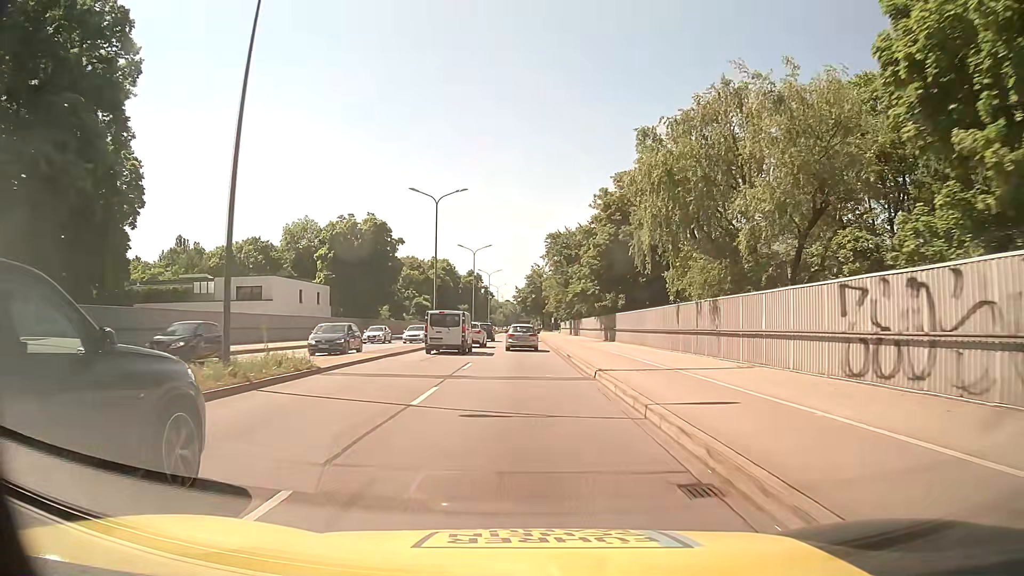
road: trunk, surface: asphalt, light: Day
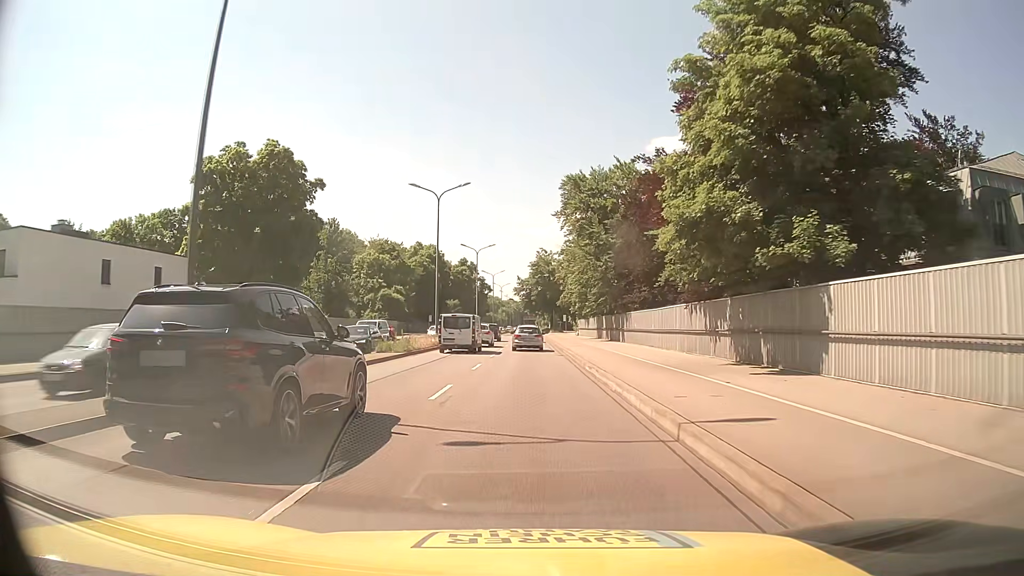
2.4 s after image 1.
(-0.3, +34.6) m; 0°
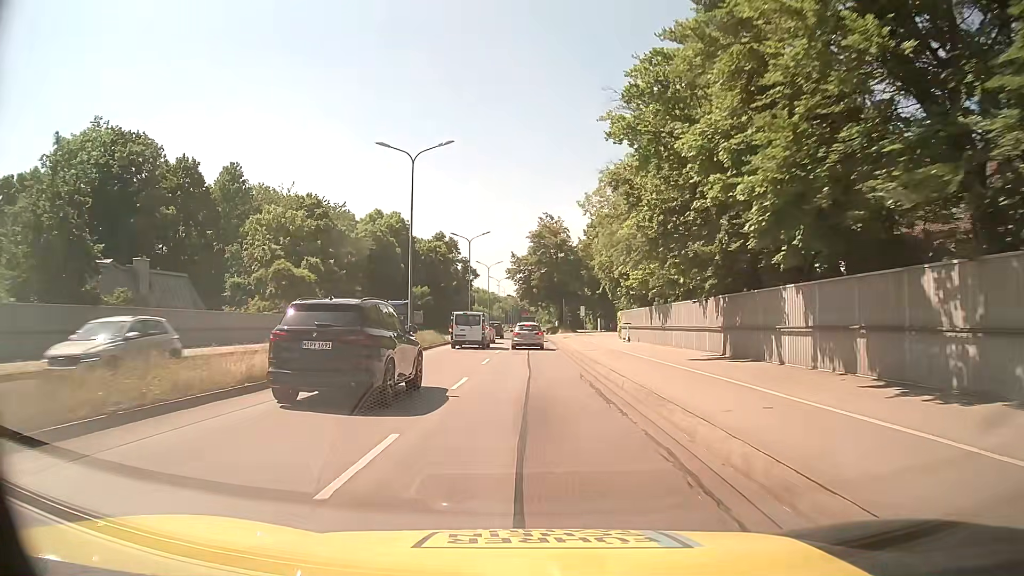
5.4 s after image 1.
(-0.3, +43.2) m; 0°
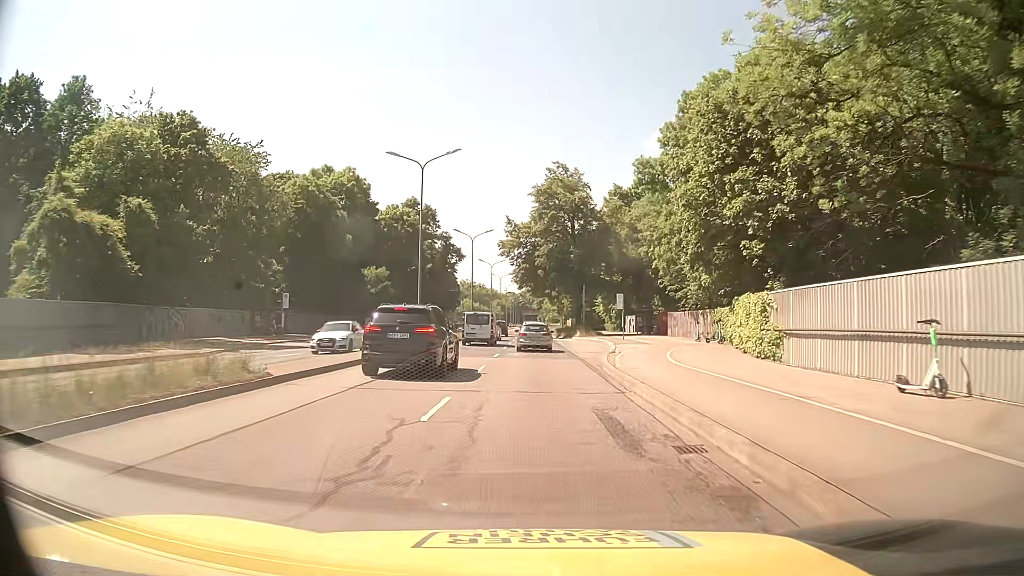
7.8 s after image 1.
(-0.1, +31.9) m; 0°
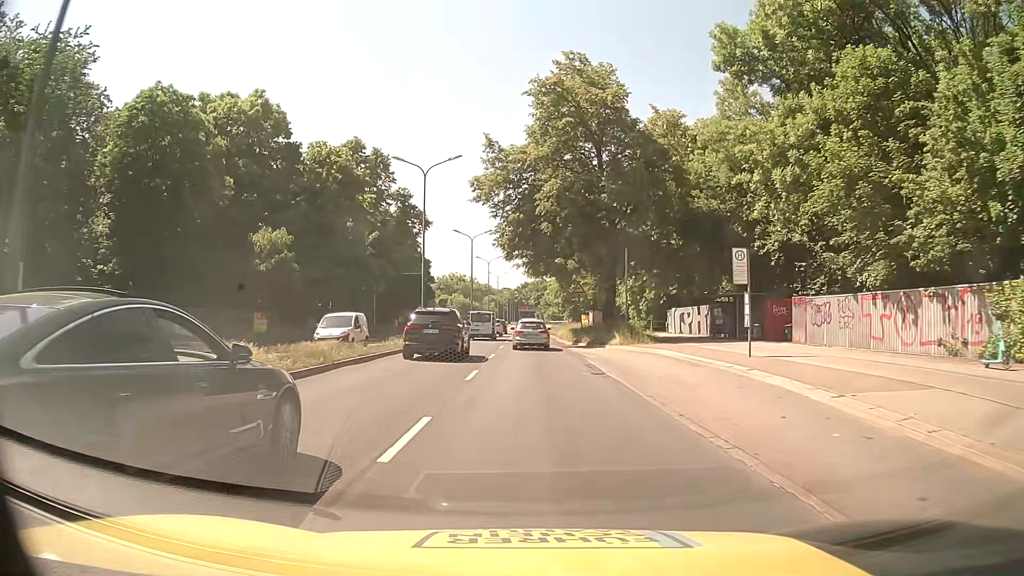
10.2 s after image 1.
(0.0, +29.4) m; 0°
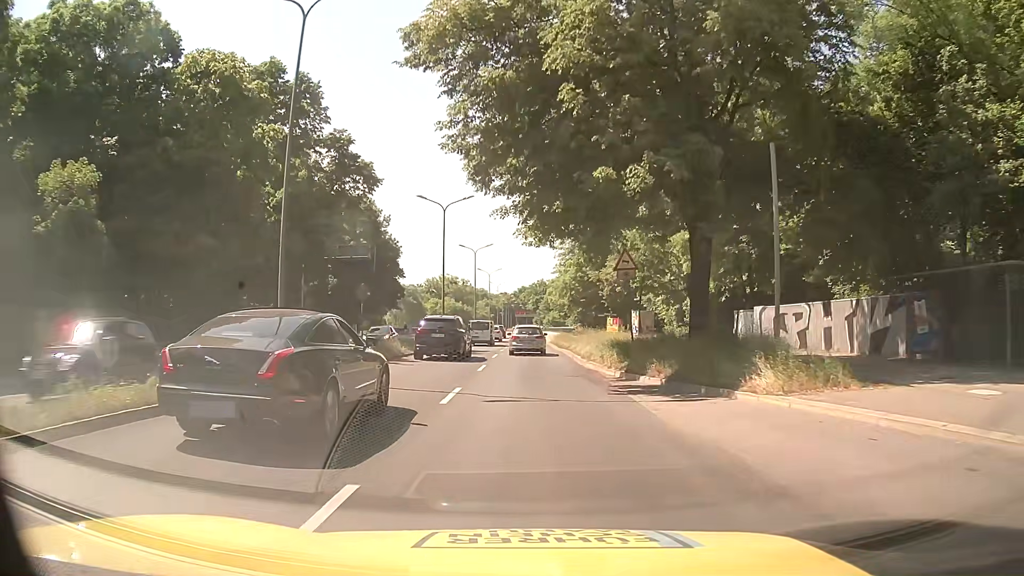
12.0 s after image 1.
(+0.2, +21.8) m; 0°
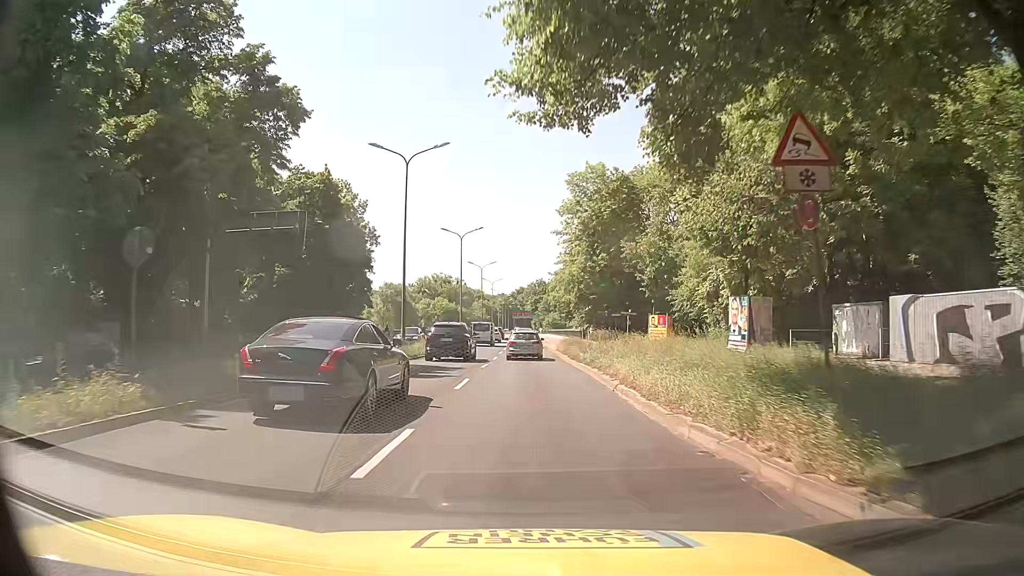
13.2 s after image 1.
(0.0, +14.7) m; -1°
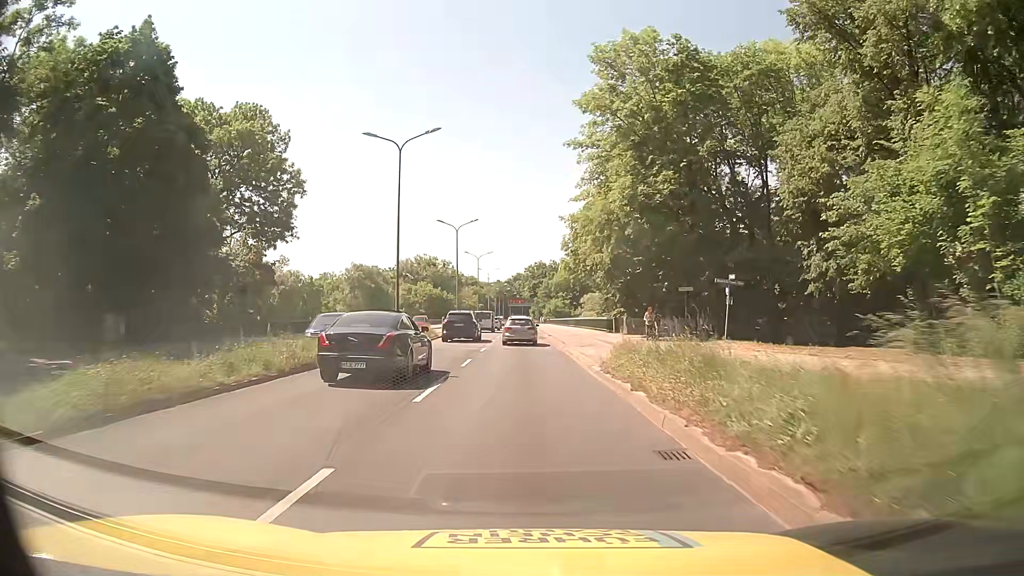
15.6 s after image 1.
(+0.5, +30.2) m; +1°
(0, +10) (0, +20) (0, +30) (0, +40) (-1, +50) (-1, +60) (-1, +70) (-1, +80) (-1, +90) (-1, +100) m
